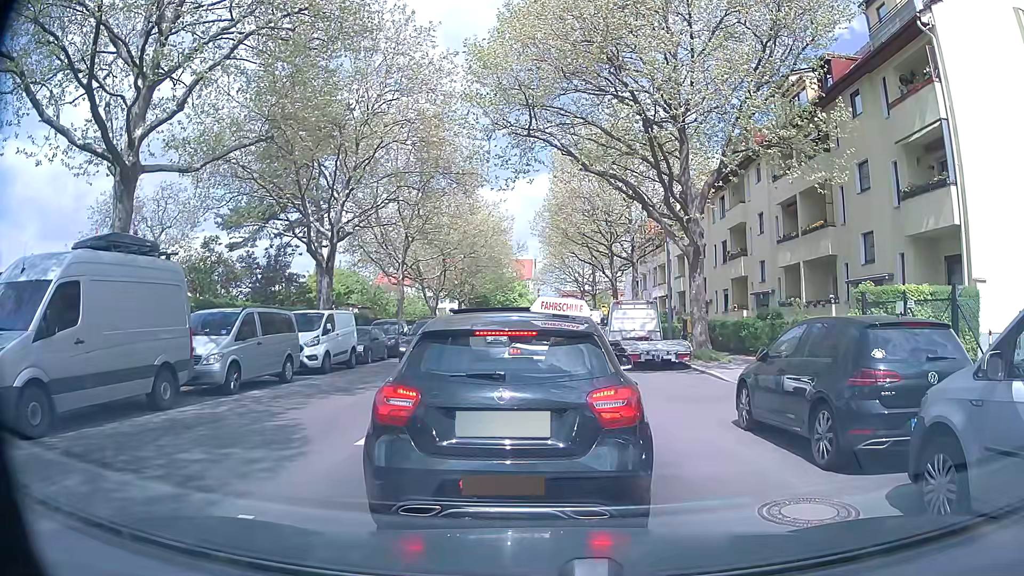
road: tertiary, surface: asphalt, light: Day
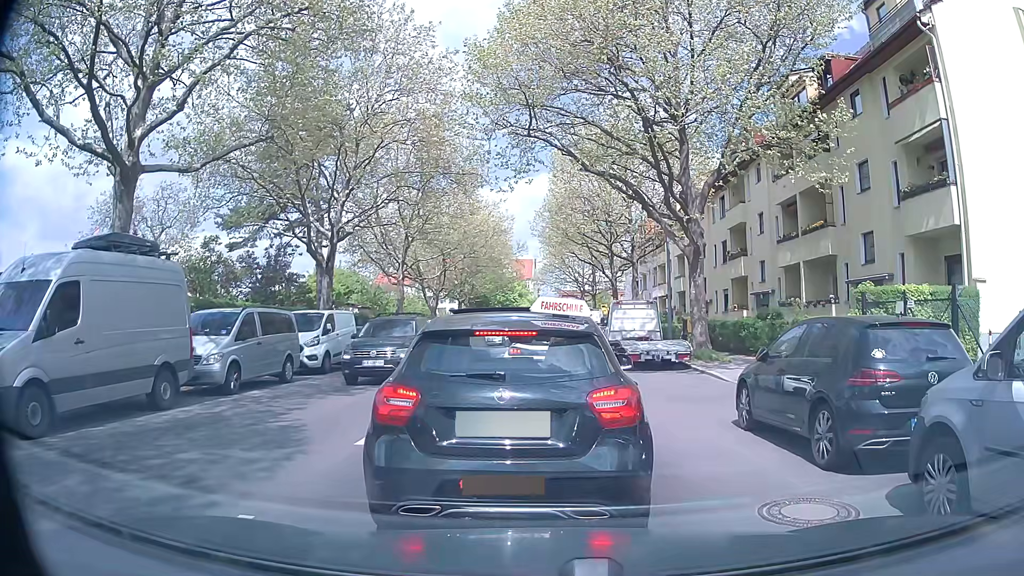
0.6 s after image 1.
(0.0, 0.0) m; 0°
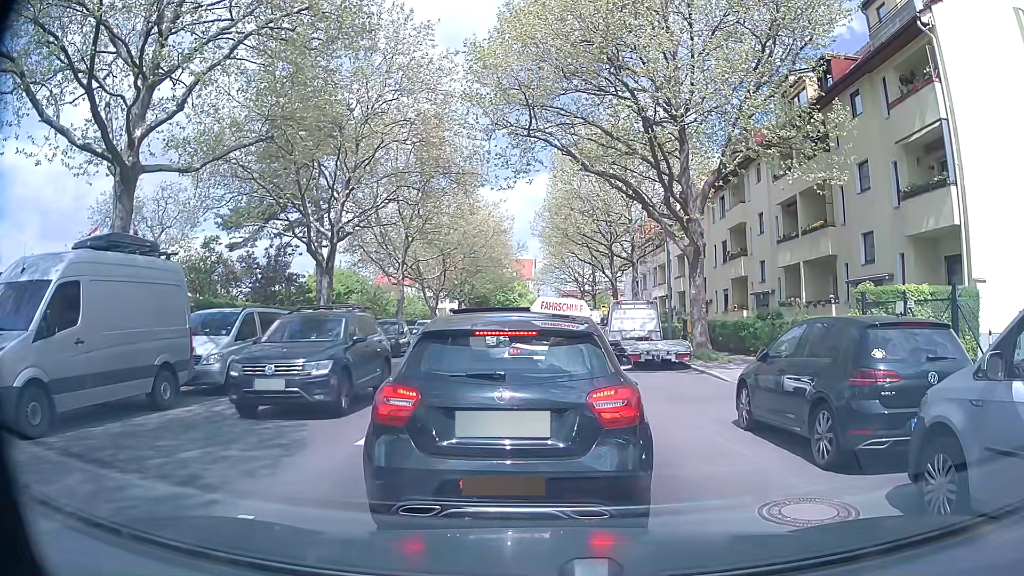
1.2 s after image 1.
(0.0, 0.0) m; 0°
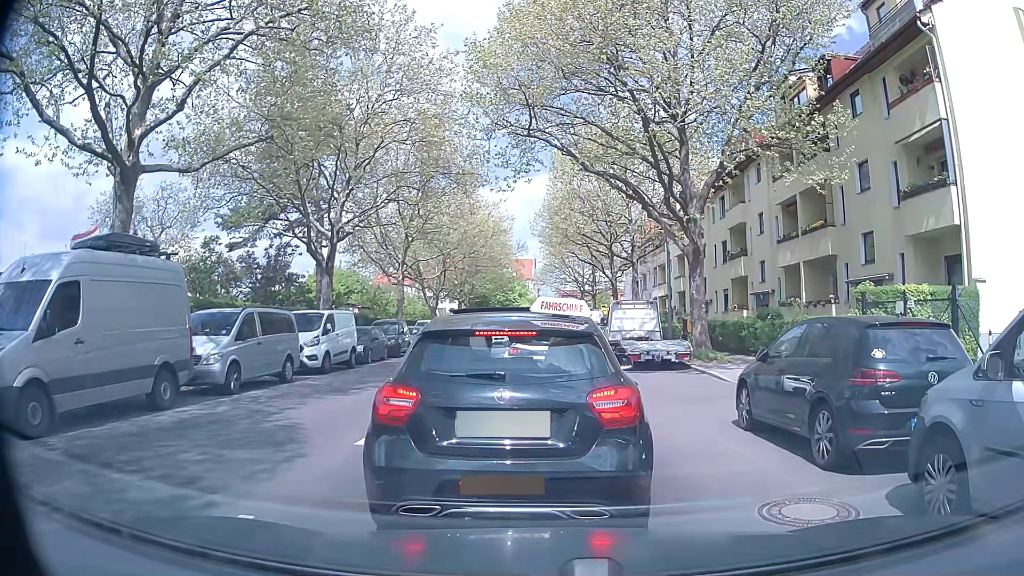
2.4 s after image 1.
(0.0, 0.0) m; 0°
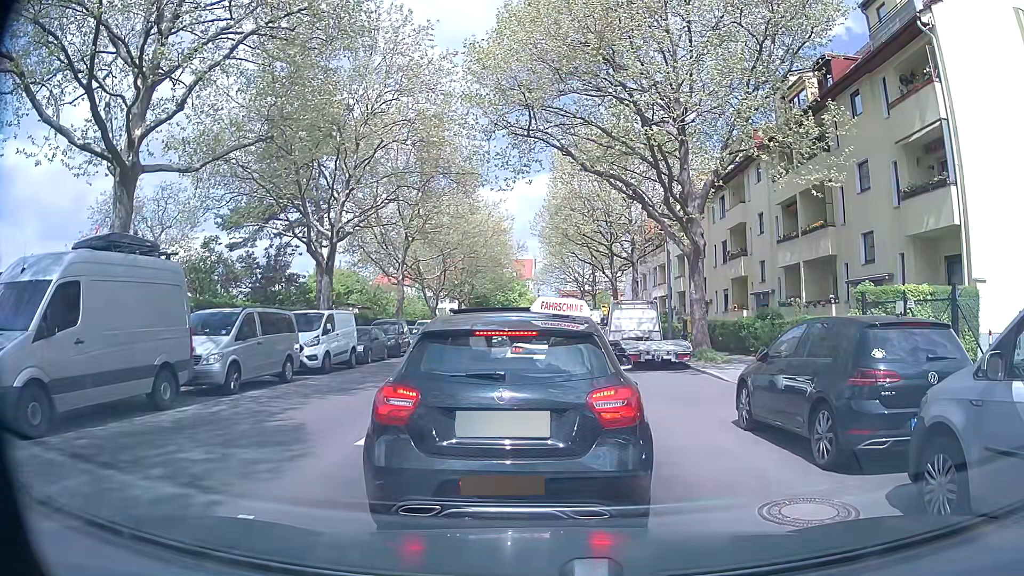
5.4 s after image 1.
(0.0, 0.0) m; 0°
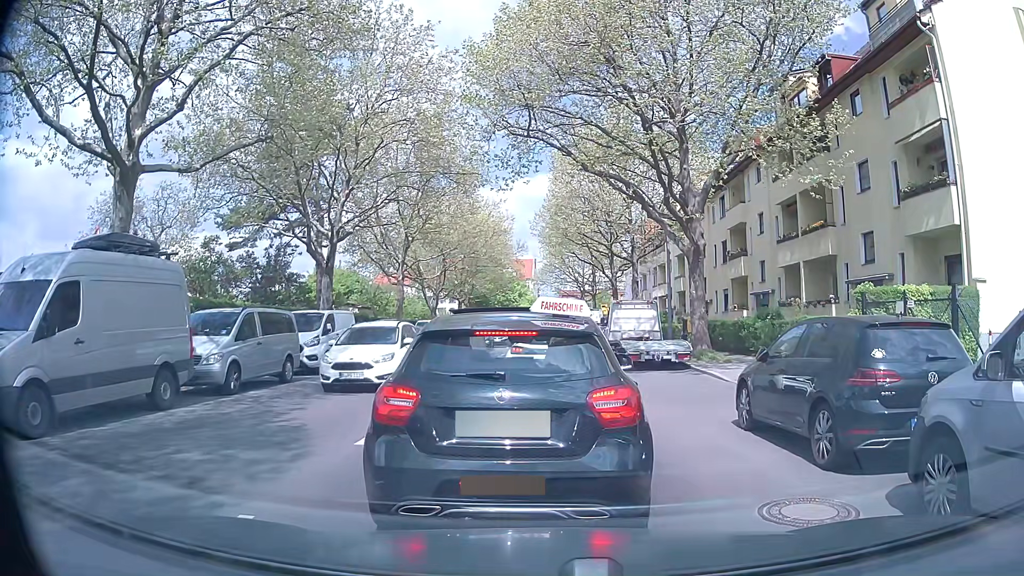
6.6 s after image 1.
(0.0, 0.0) m; 0°
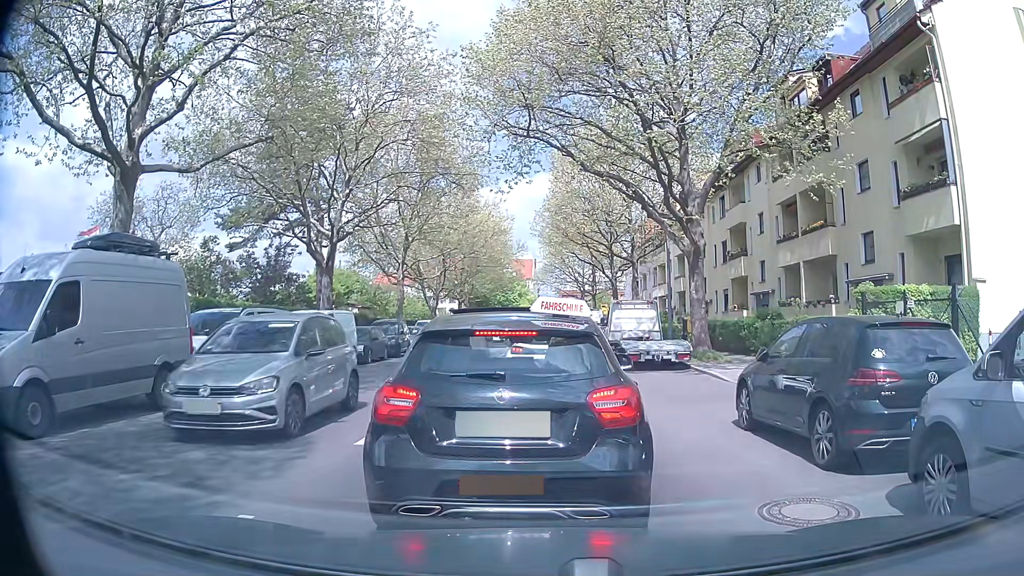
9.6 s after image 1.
(0.0, 0.0) m; 0°
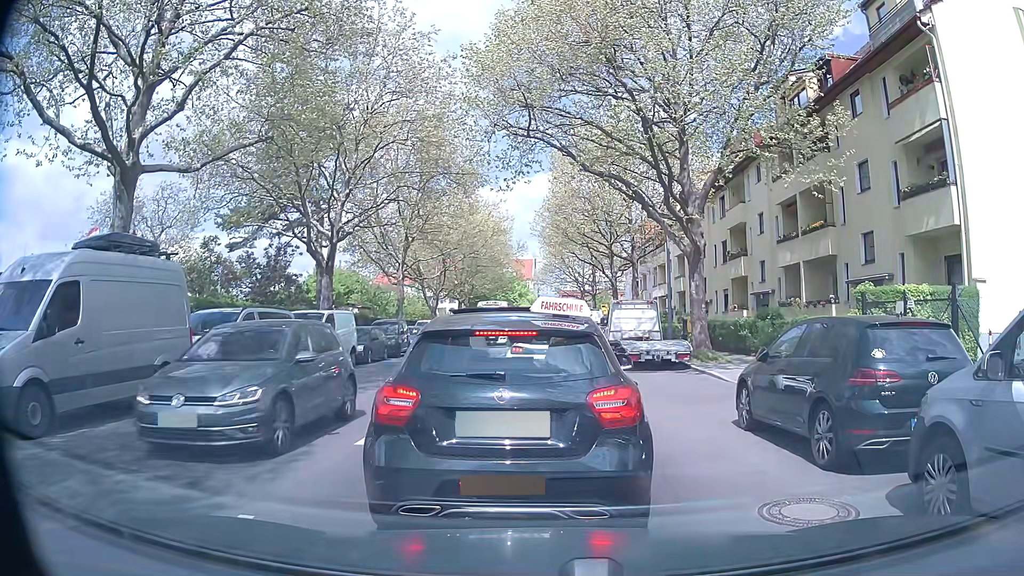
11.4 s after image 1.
(0.0, 0.0) m; 0°
